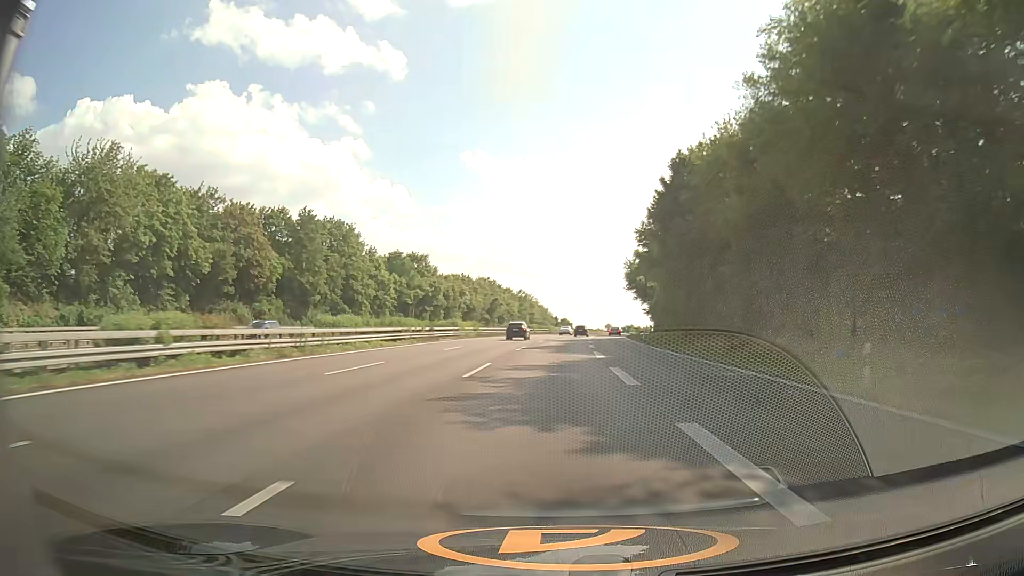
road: motorway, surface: asphalt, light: Day
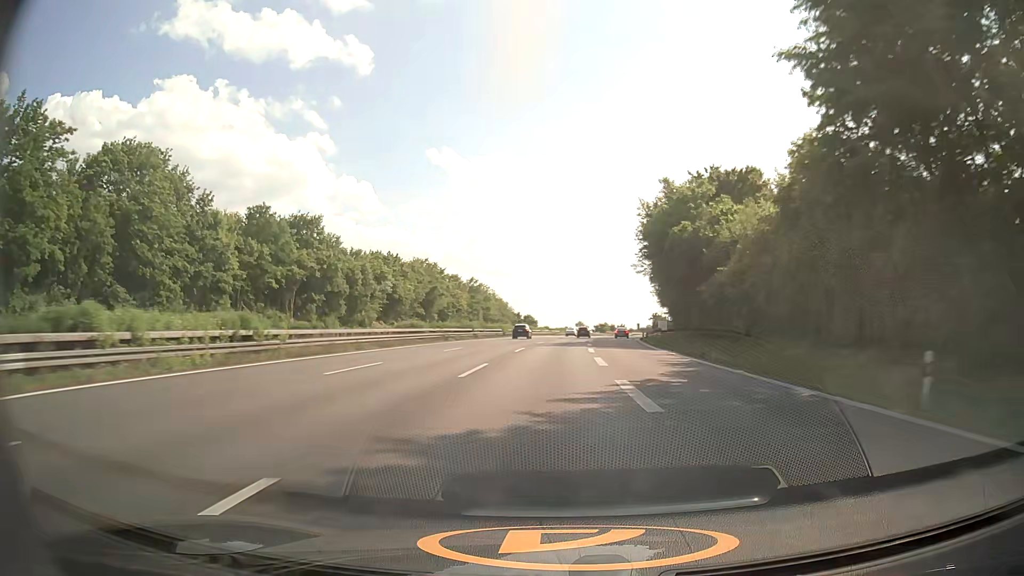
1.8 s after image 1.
(+1.2, +52.6) m; +3°
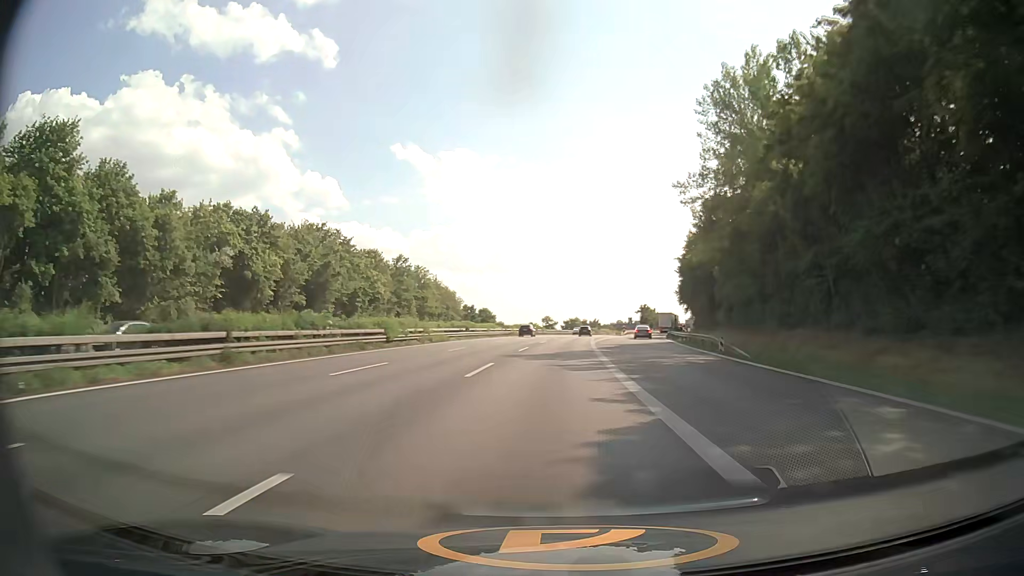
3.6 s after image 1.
(+1.3, +52.8) m; +3°
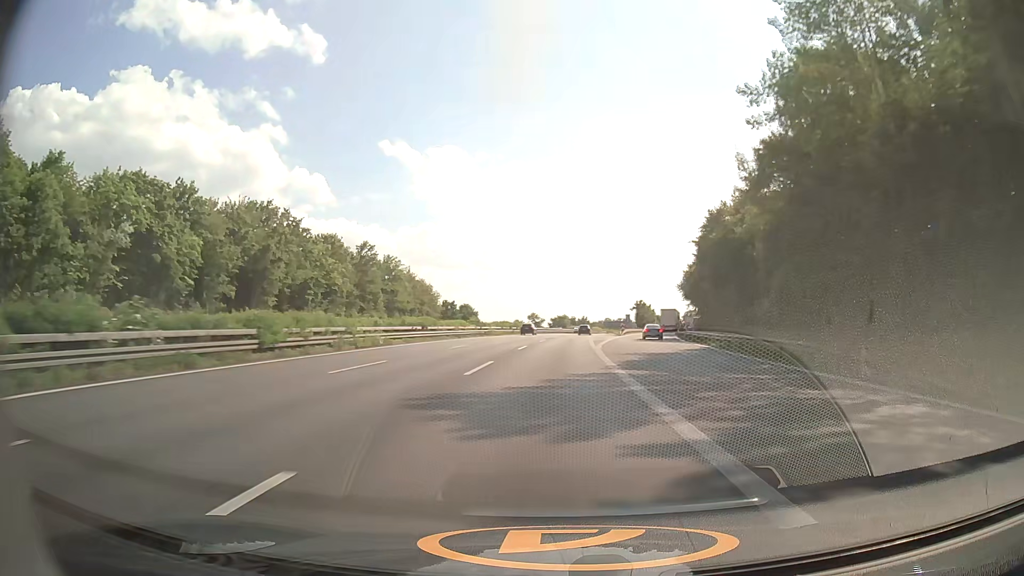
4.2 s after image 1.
(+0.2, +17.6) m; +1°
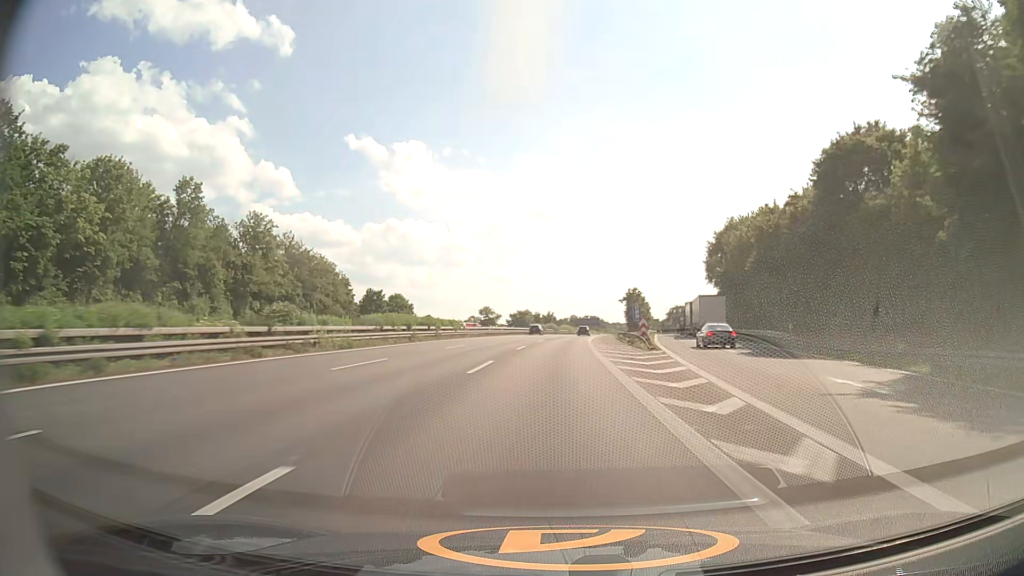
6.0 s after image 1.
(+1.5, +52.8) m; +3°
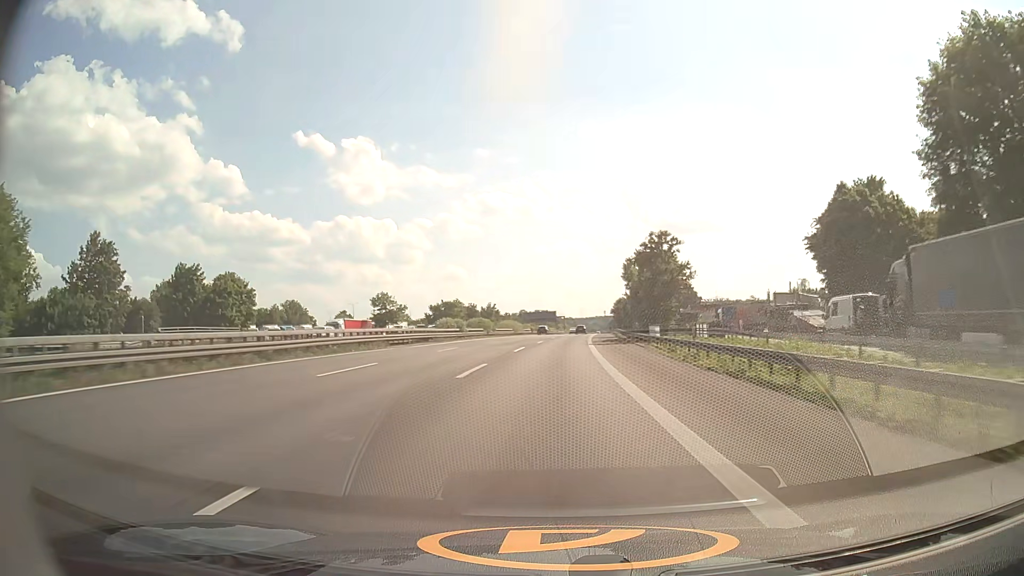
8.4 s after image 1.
(+2.5, +71.0) m; +4°
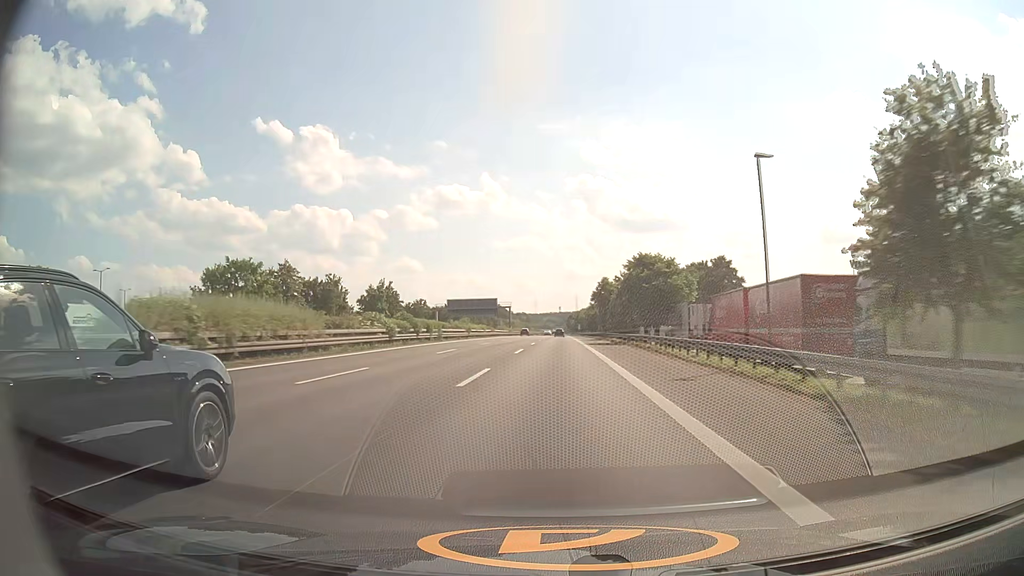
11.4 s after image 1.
(+3.7, +90.0) m; +4°
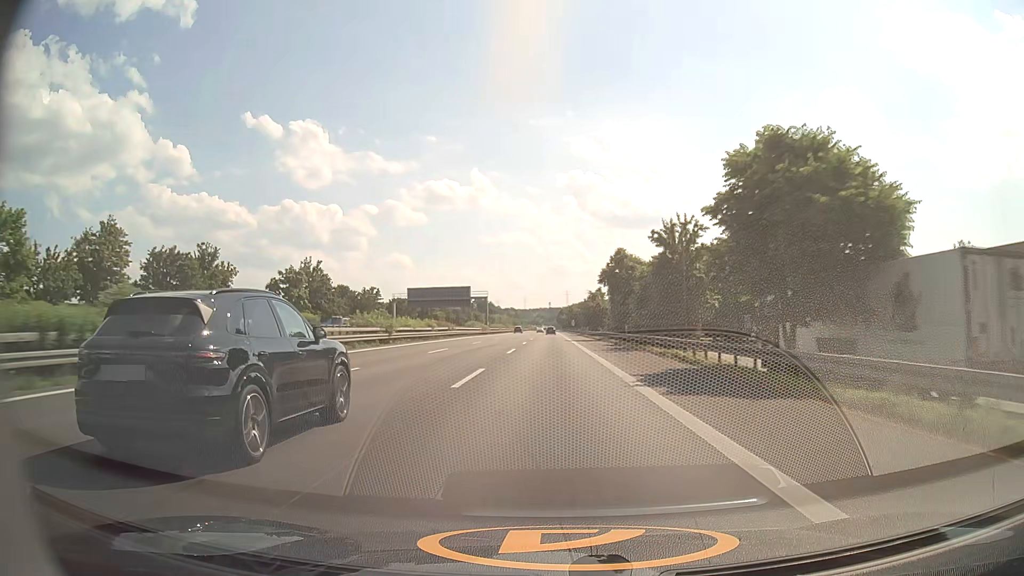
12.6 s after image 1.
(+0.3, +36.4) m; +1°
(0, +10) (0, +20) (0, +30) (0, +40) (0, +50) (0, +60) (0, +70) (0, +80) (0, +90) (0, +100) m
